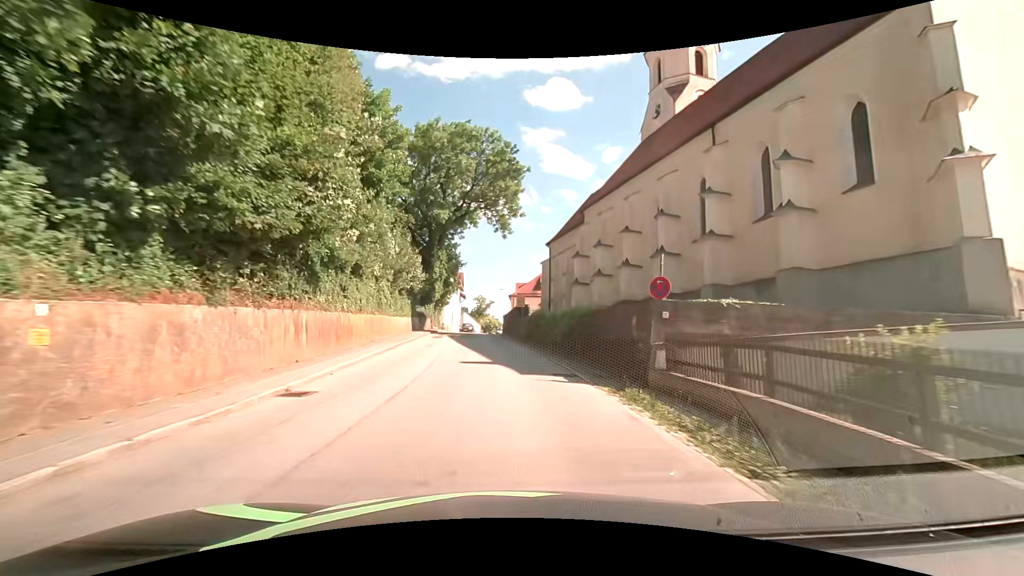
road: secondary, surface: asphalt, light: Day
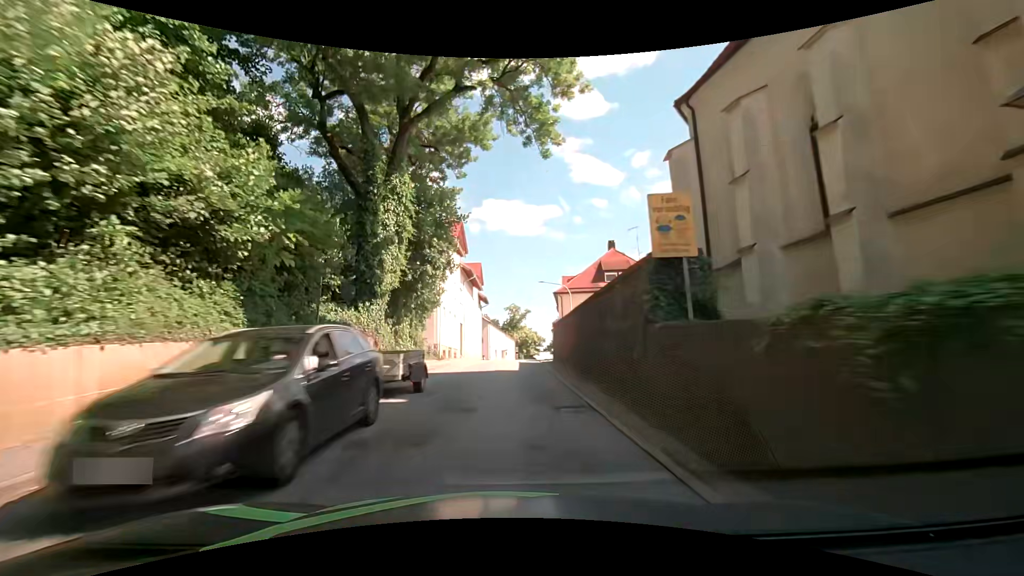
(-0.8, +30.5) m; -4°
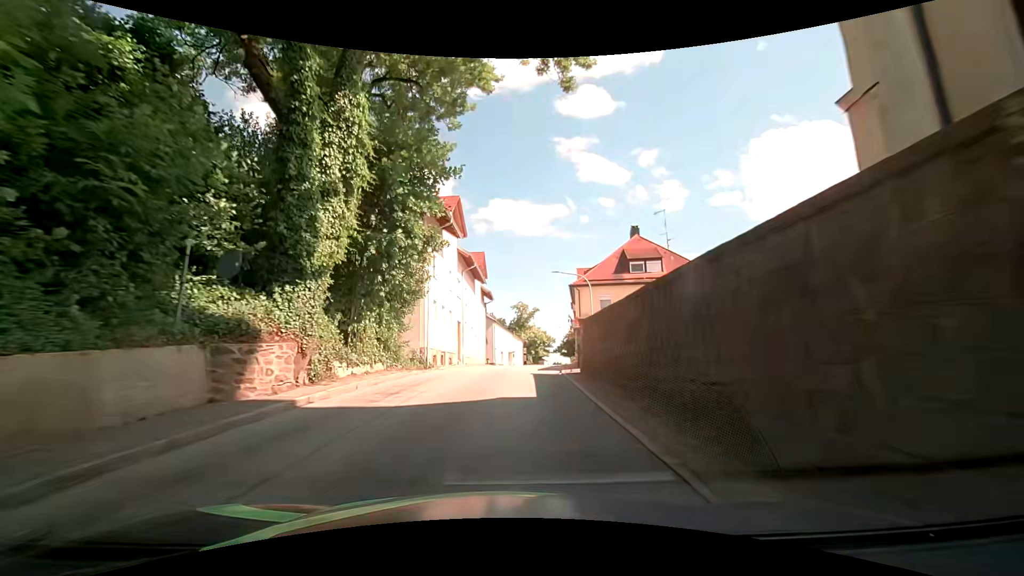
(0.0, +7.7) m; -1°
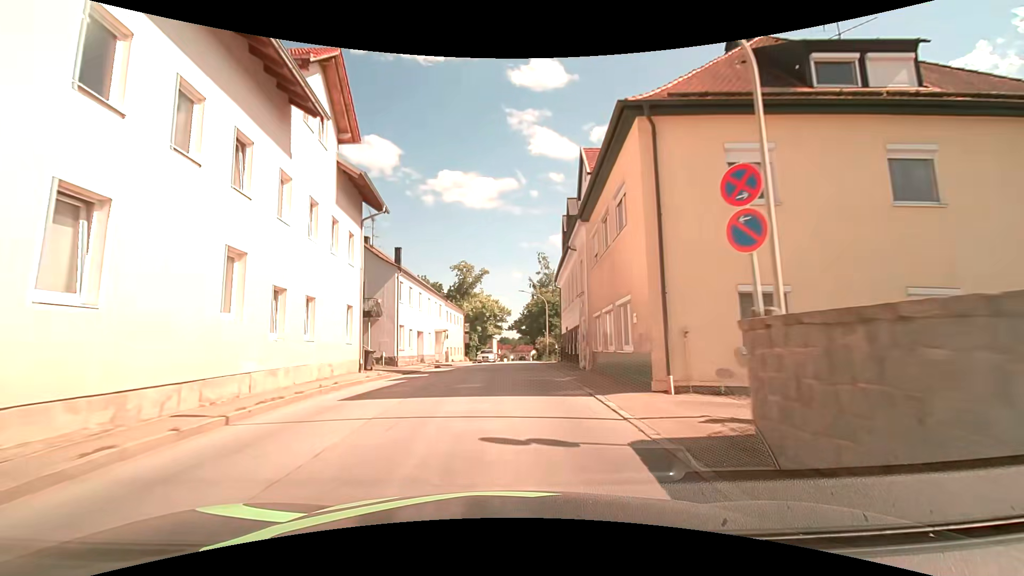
(+1.6, +31.4) m; +6°
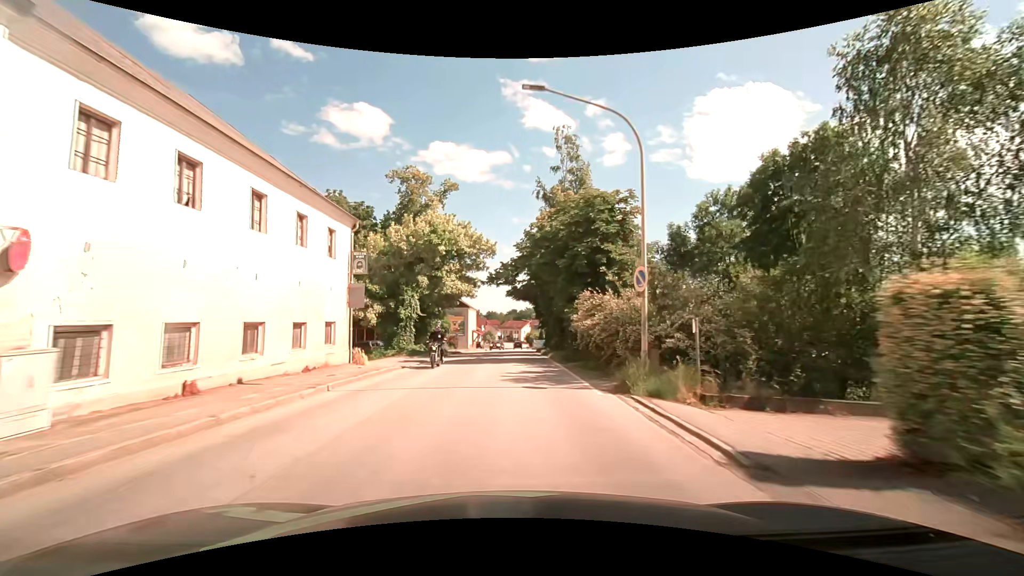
(+0.6, +40.8) m; 0°
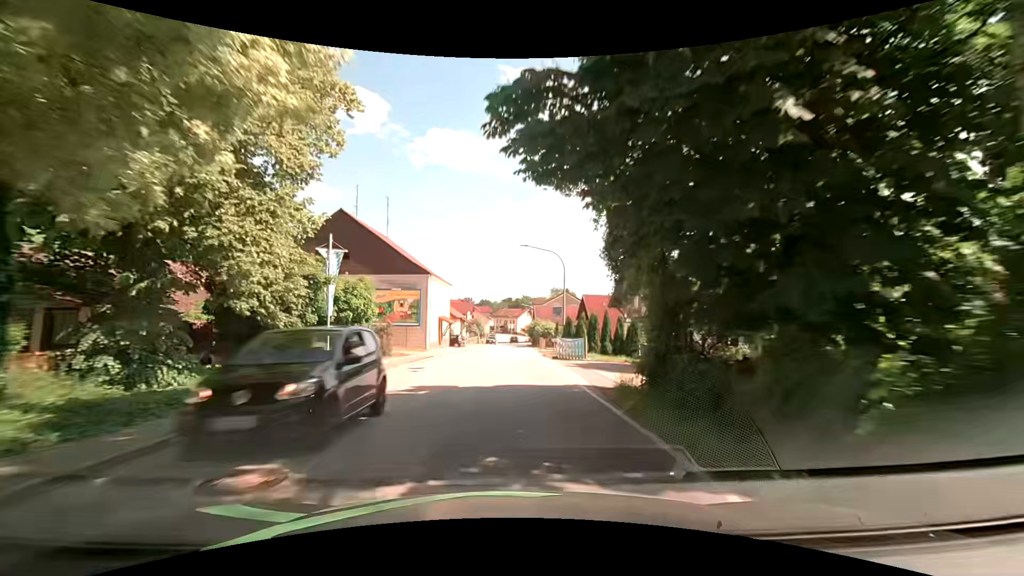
(+0.7, +32.8) m; +2°
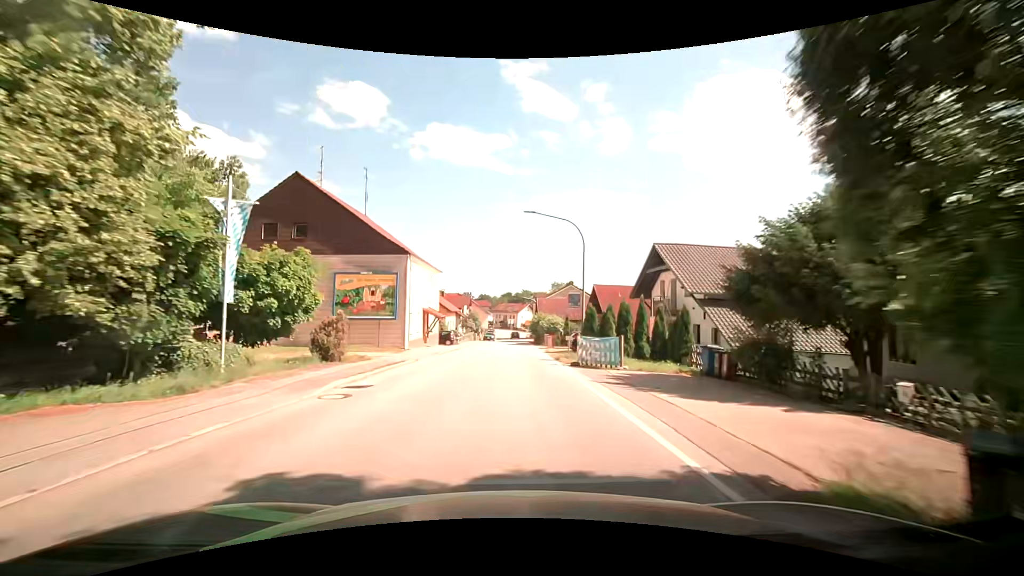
(0.0, +8.2) m; 0°
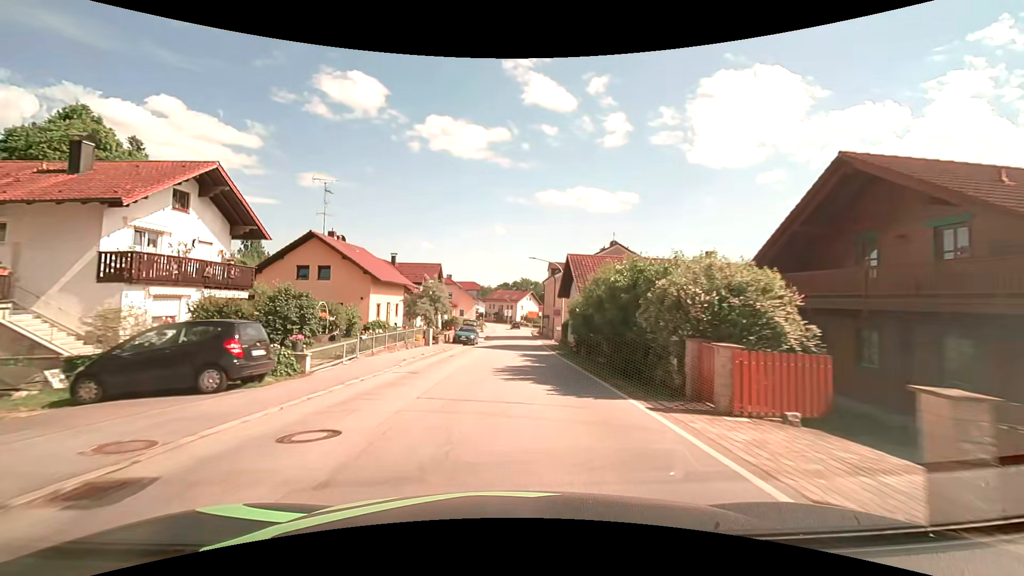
(0.0, +40.6) m; 0°
(0, +10) (0, +20) (0, +30) (+1, +40) (+1, +50) (+1, +60) (+1, +70) (+2, +80) (+2, +90) (+2, +100) m
